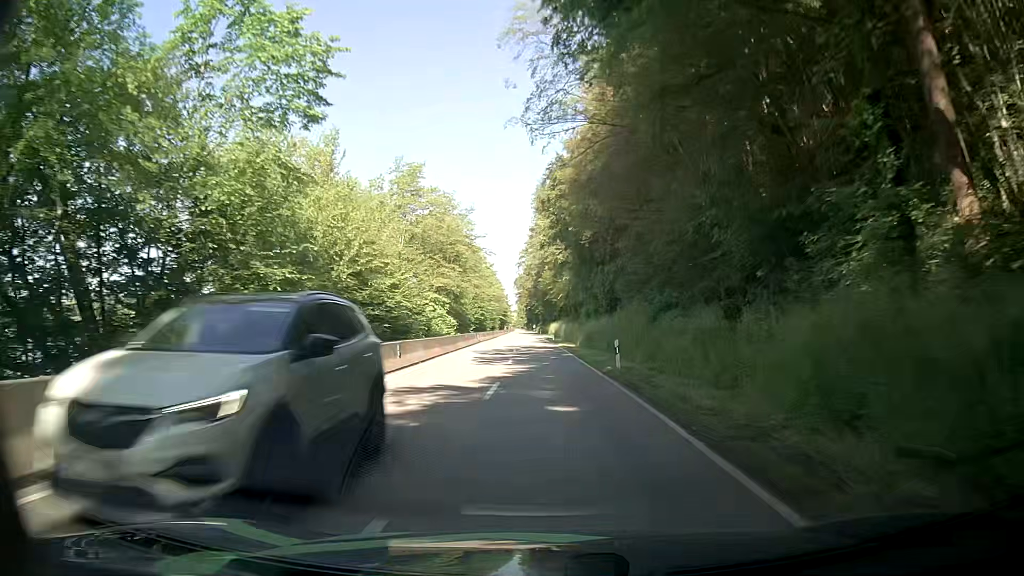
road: secondary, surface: asphalt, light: Day
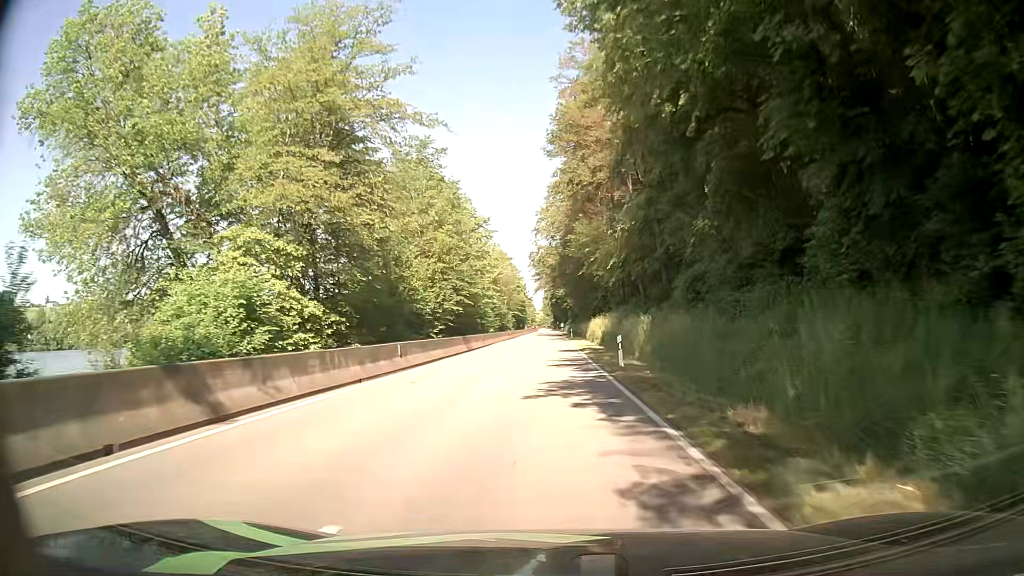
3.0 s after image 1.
(-0.5, +48.4) m; -2°
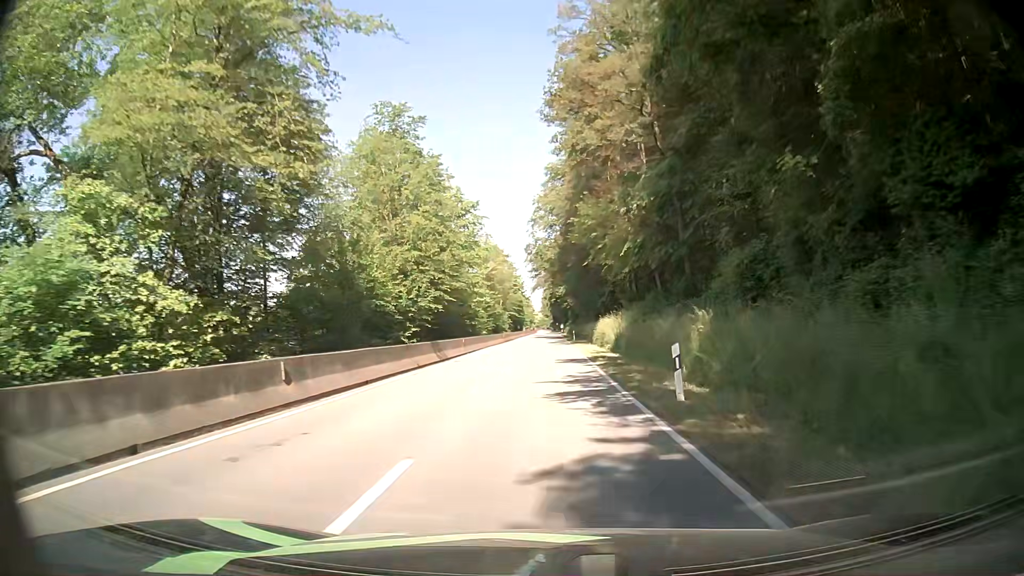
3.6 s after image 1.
(0.0, +9.6) m; 0°
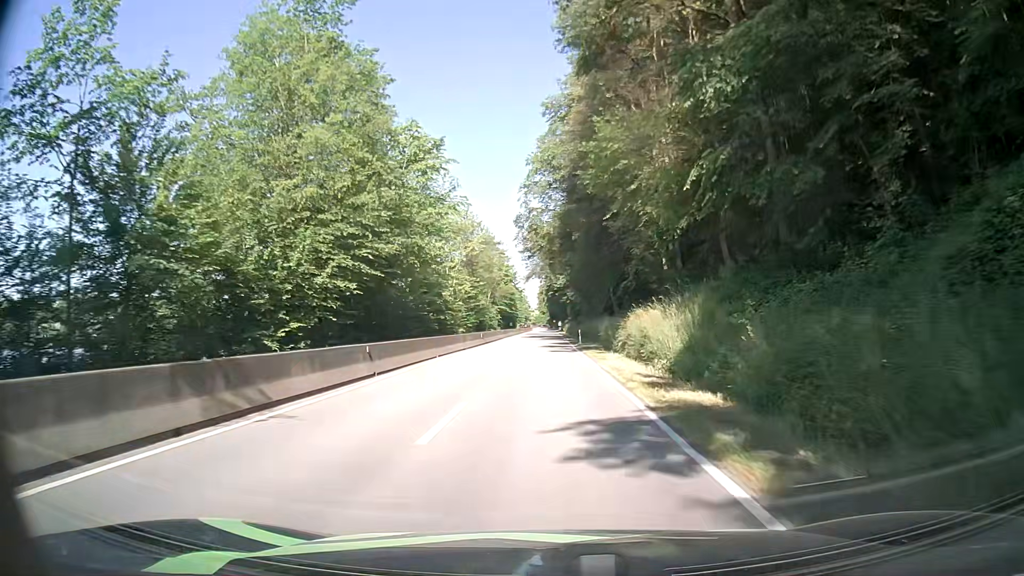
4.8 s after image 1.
(0.0, +19.1) m; 0°
